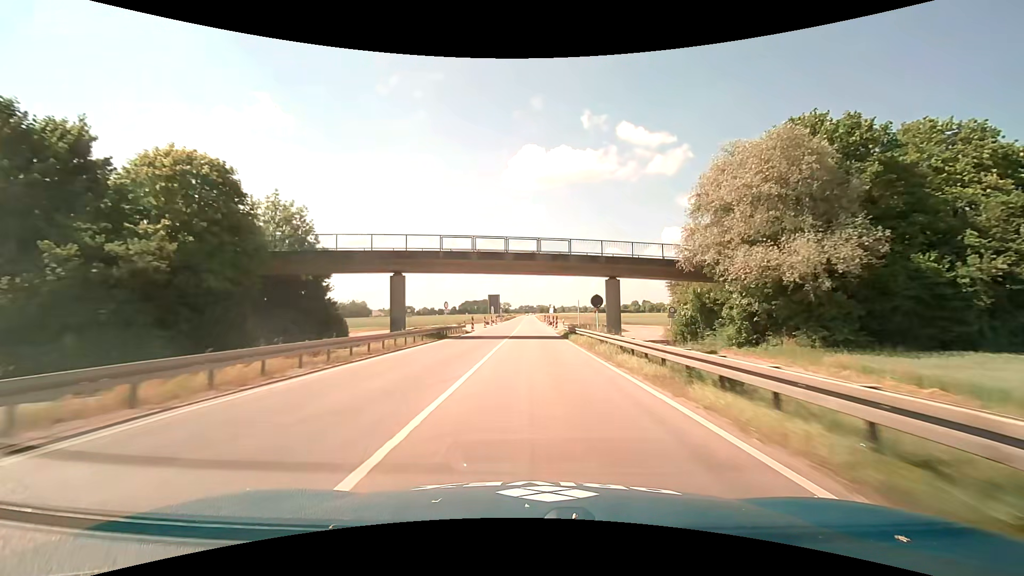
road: primary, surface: asphalt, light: Day
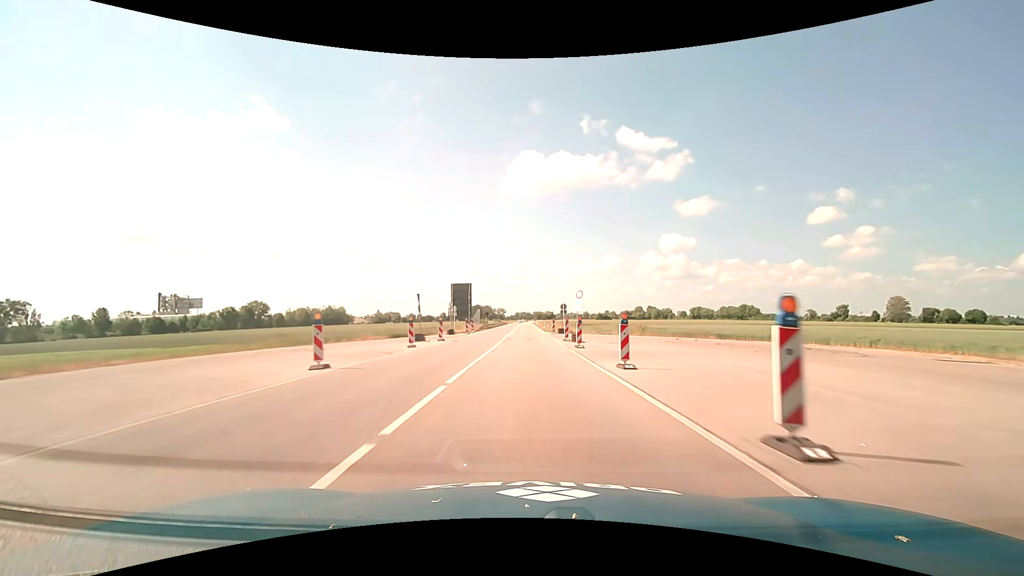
(+0.2, +51.8) m; +1°
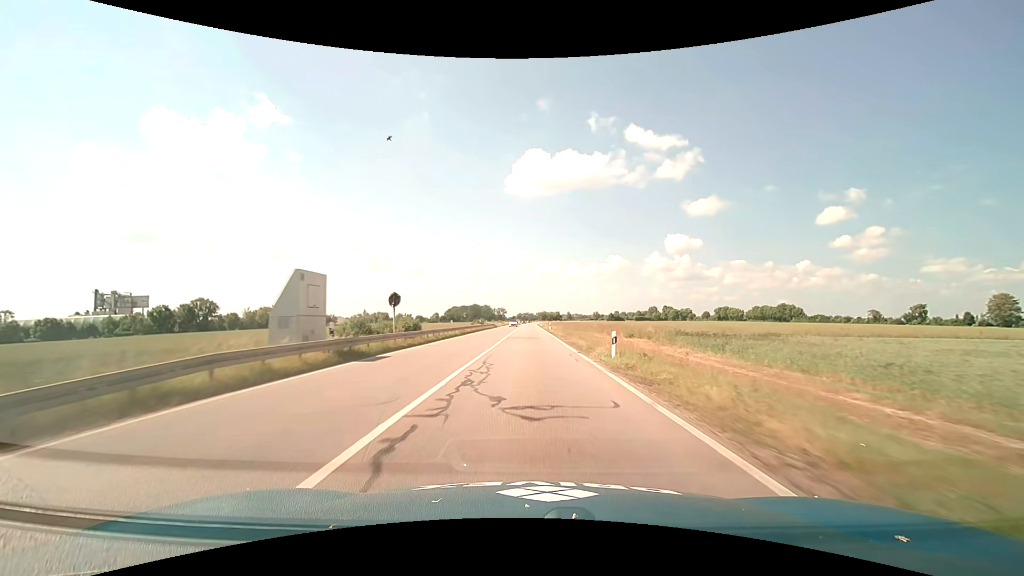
(-0.7, +63.9) m; -1°
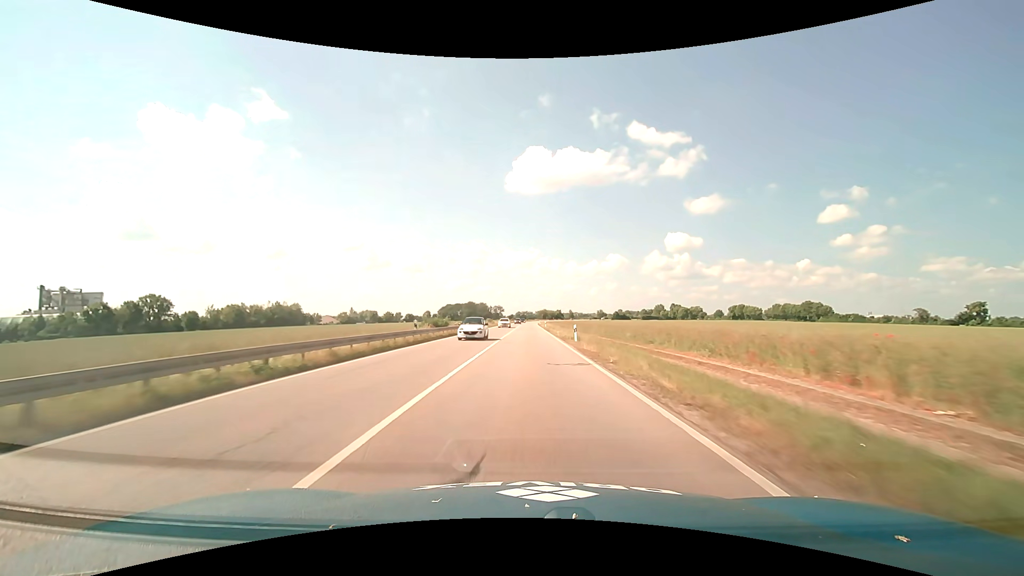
(+0.1, +37.7) m; 0°
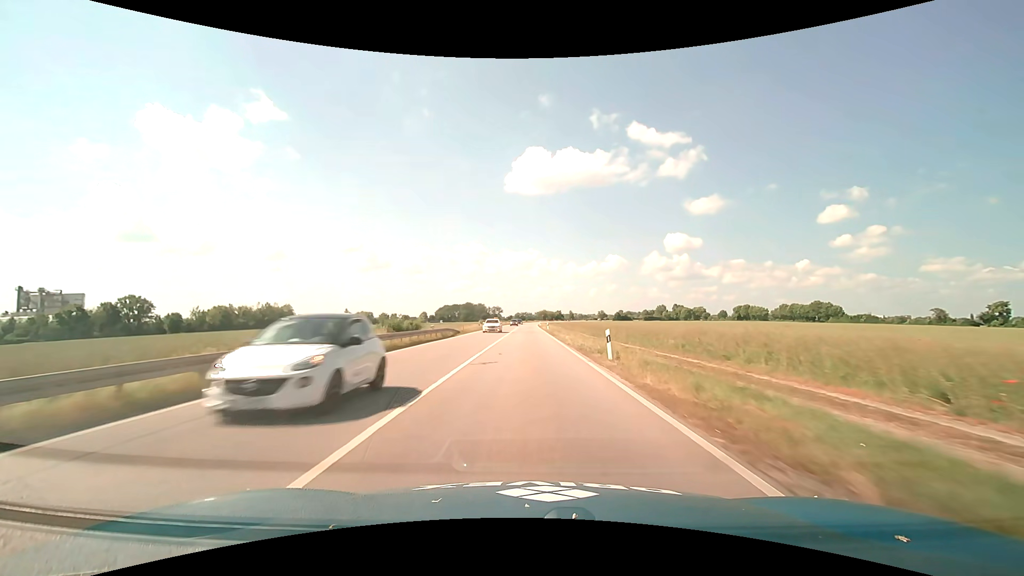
(0.0, +12.5) m; 0°
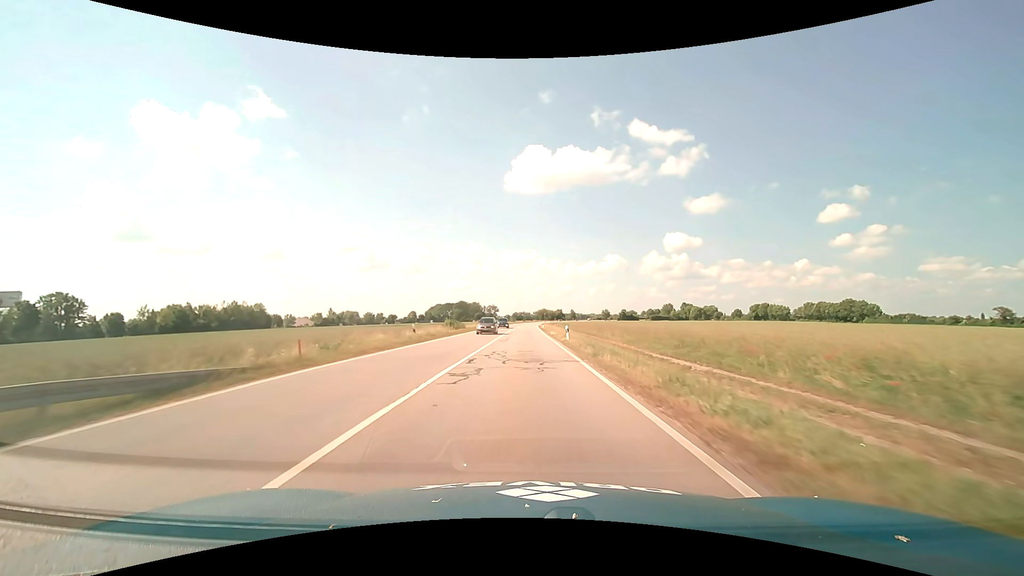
(+0.1, +37.2) m; 0°
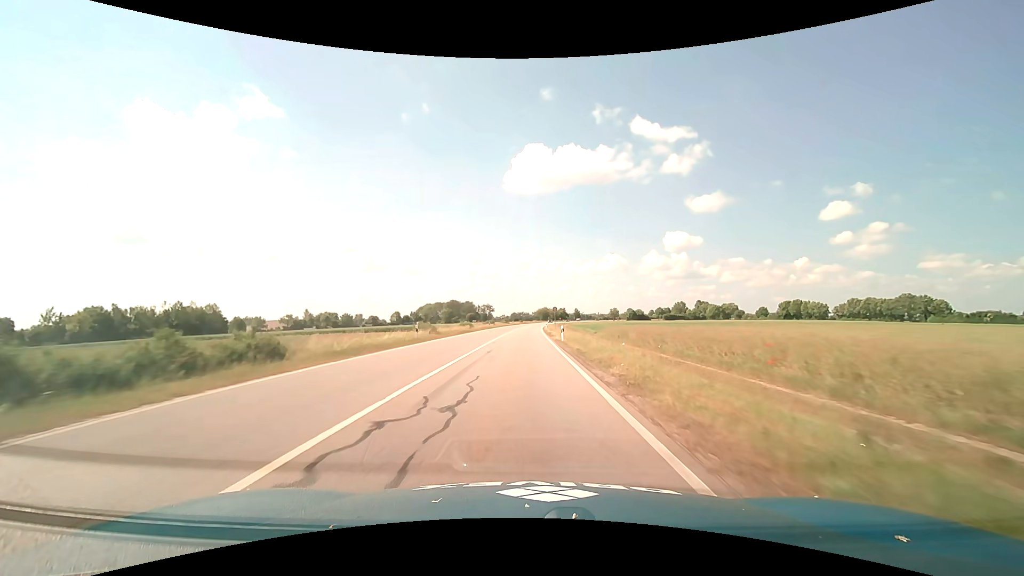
(+0.1, +49.0) m; 0°
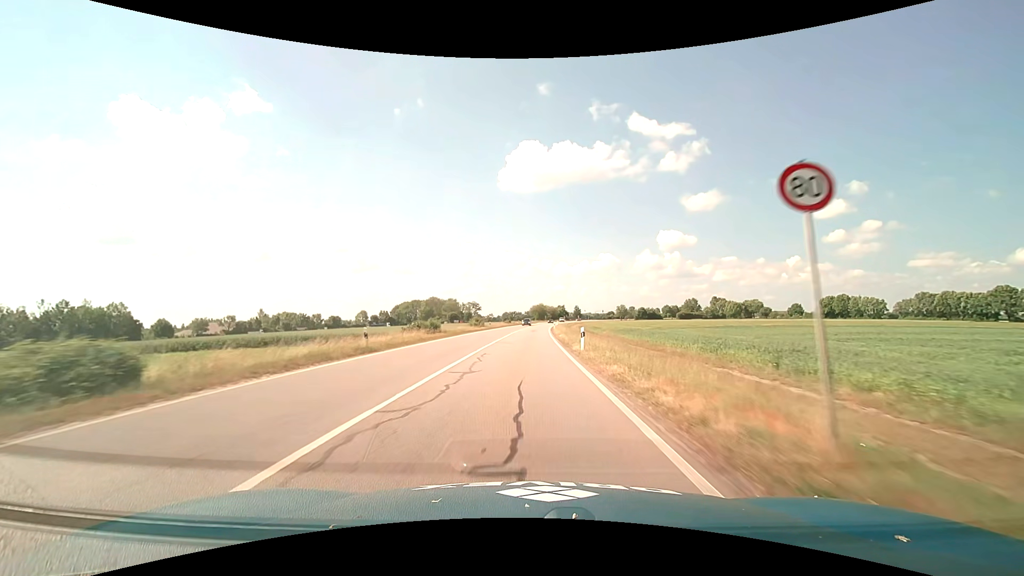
(+0.1, +60.4) m; +1°
(0, +10) (0, +20) (0, +30) (+1, +40) (+1, +50) (+1, +60) (+2, +70) (+2, +80) (+3, +90) (+3, +100) m
